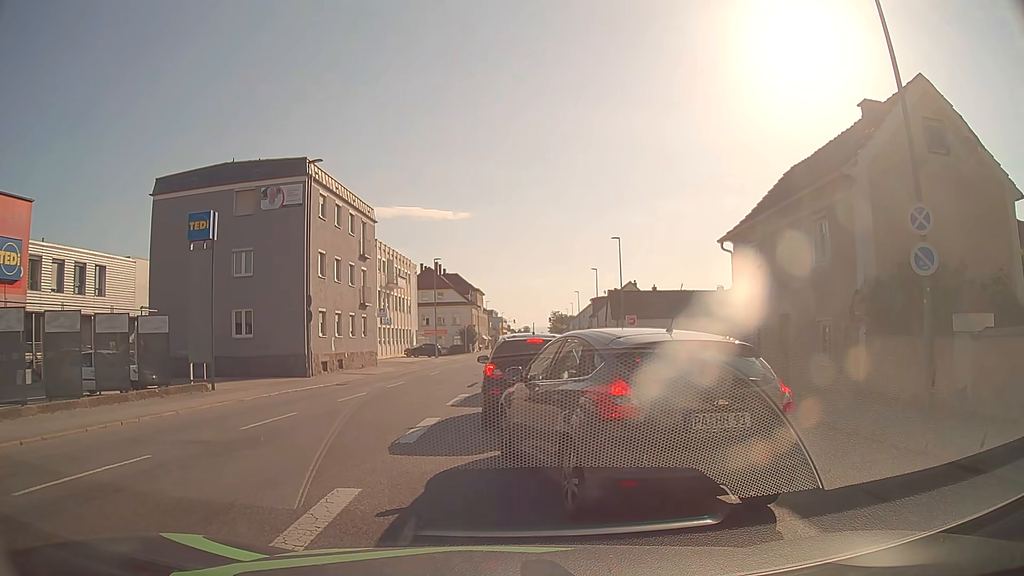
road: tertiary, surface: asphalt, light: Day
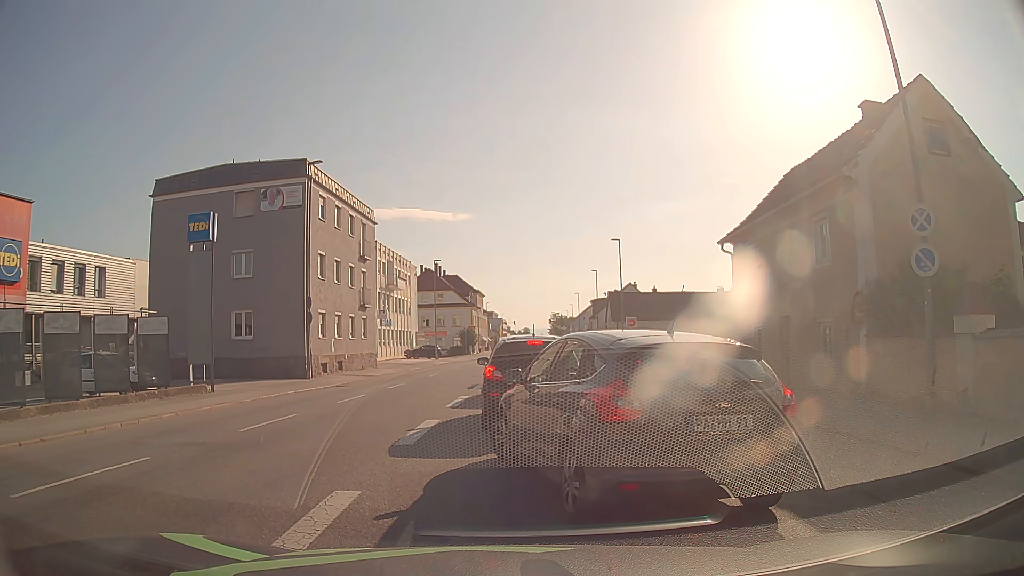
(0.0, +0.1) m; 0°
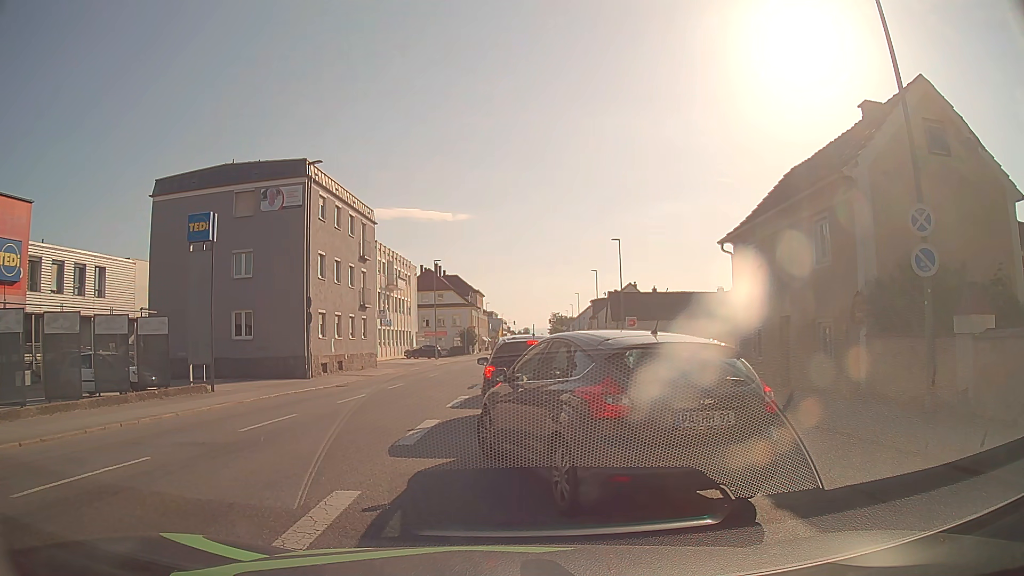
(0.0, 0.0) m; 0°
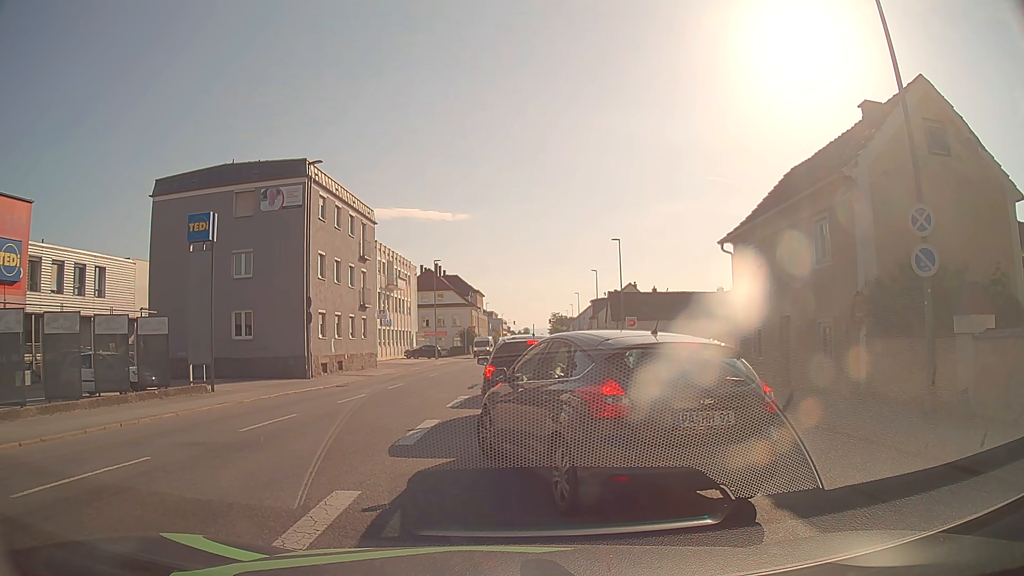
(0.0, 0.0) m; 0°
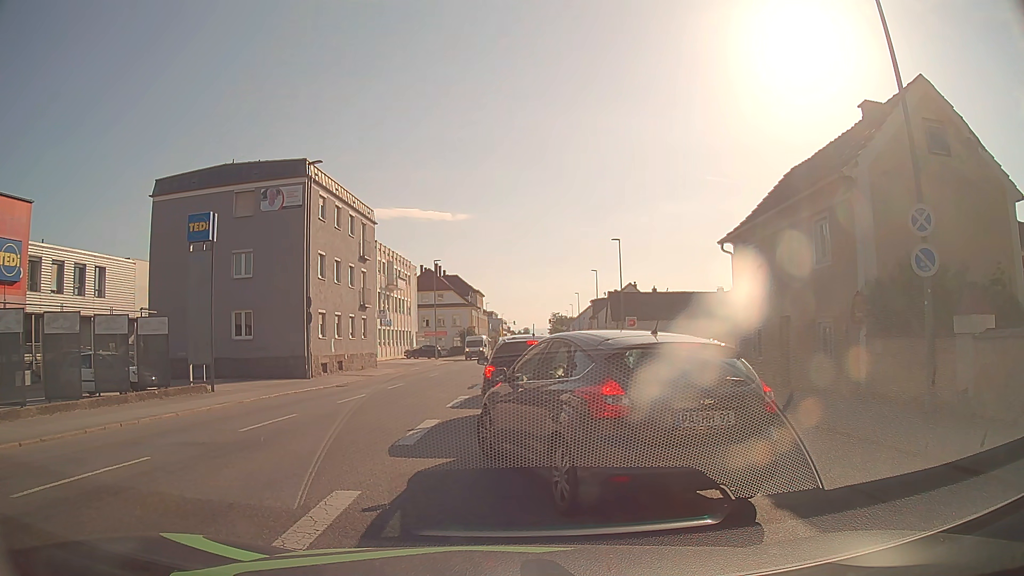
(0.0, 0.0) m; 0°
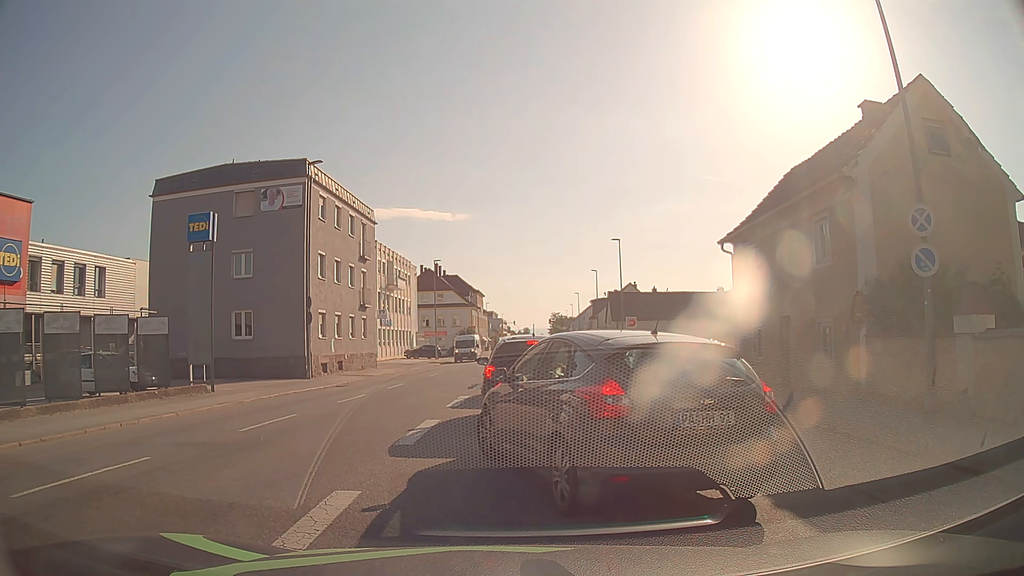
(0.0, 0.0) m; 0°
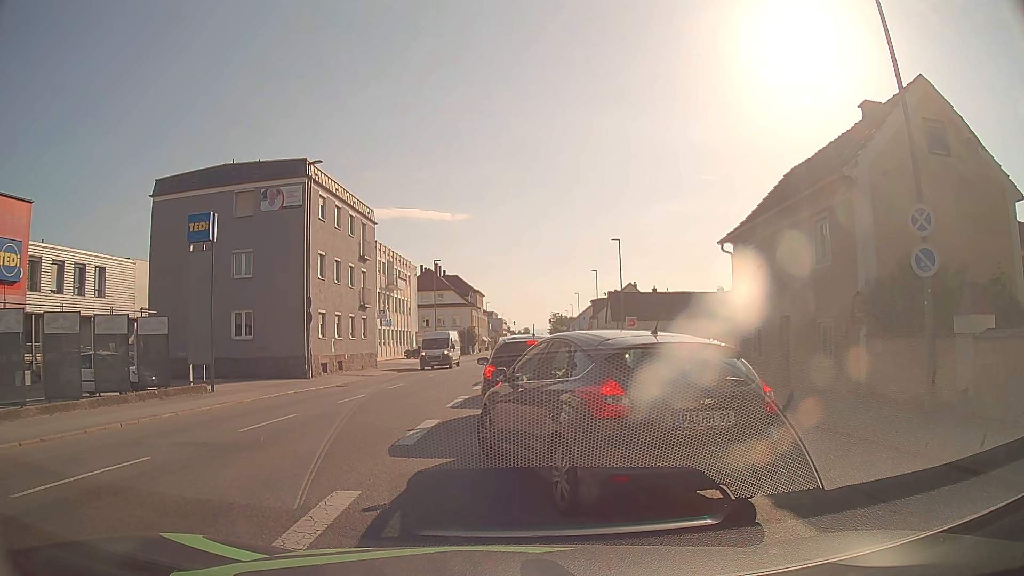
(0.0, 0.0) m; 0°
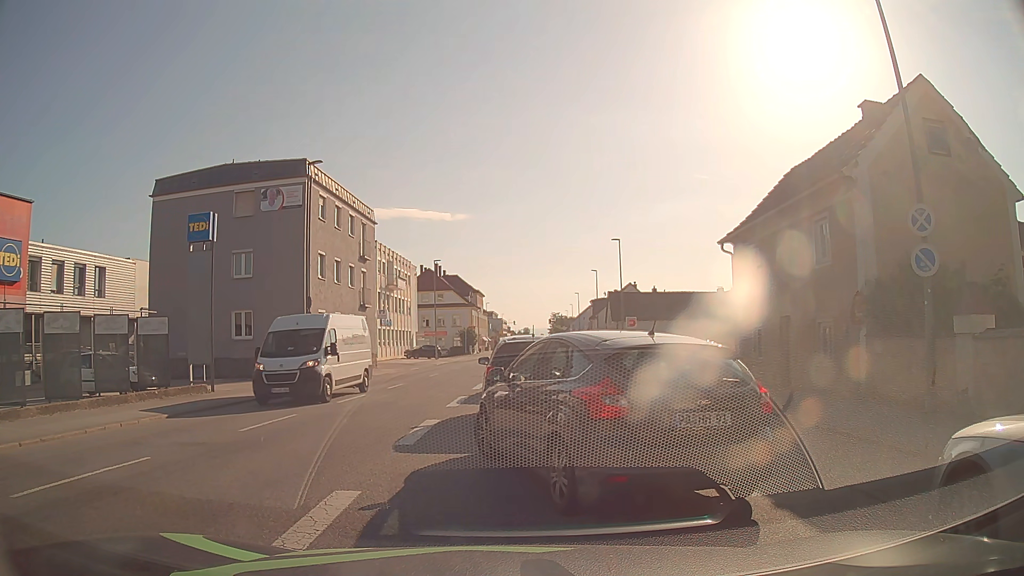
(0.0, 0.0) m; 0°
(0, +10) (0, +20) (0, +30) (0, +40) (+1, +50) (+1, +60) (+1, +70) (+2, +80) (+2, +90) (+2, +100) m
